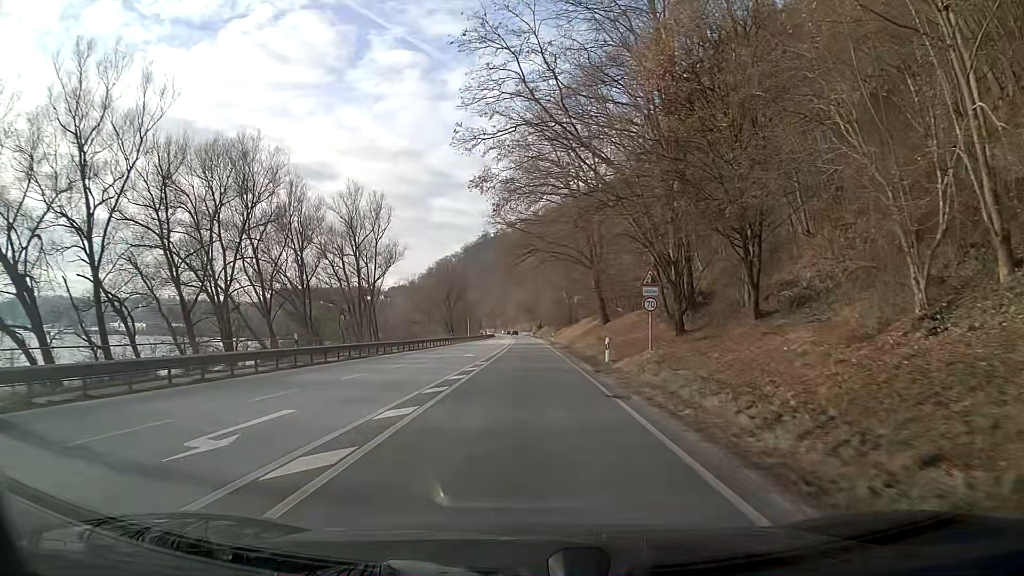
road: primary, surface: asphalt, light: Day
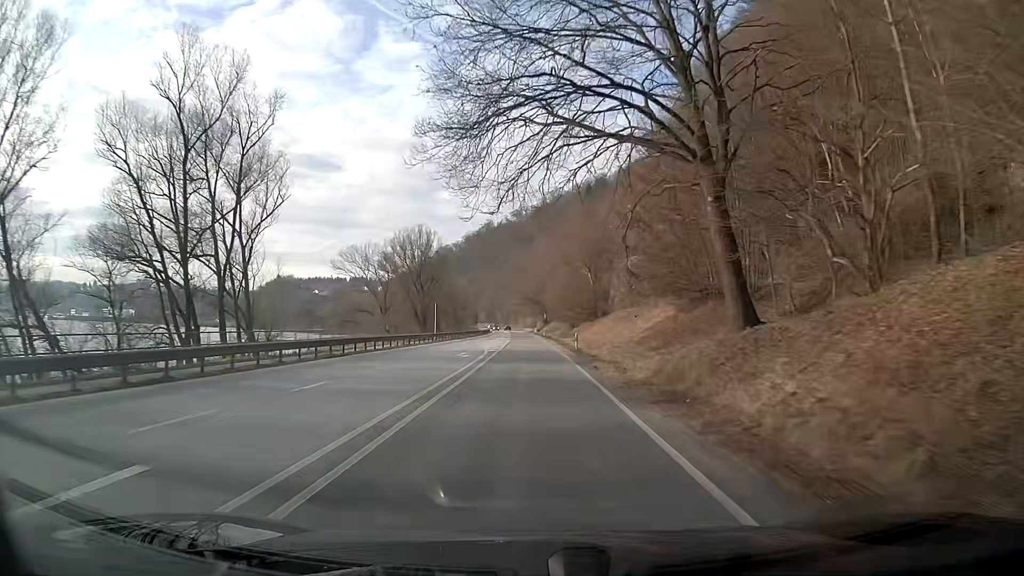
(0.0, +36.1) m; 0°
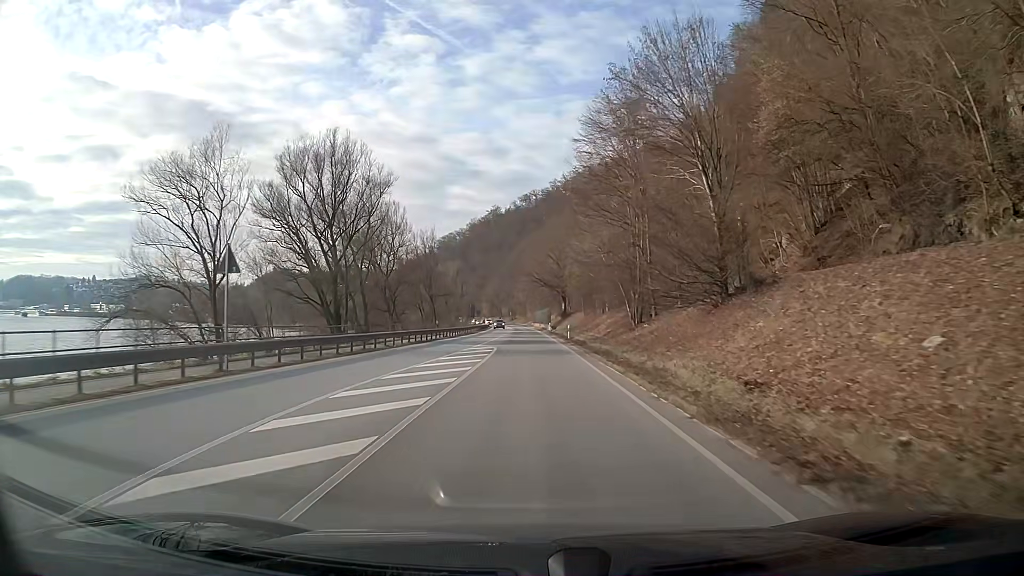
(-0.3, +43.5) m; -1°
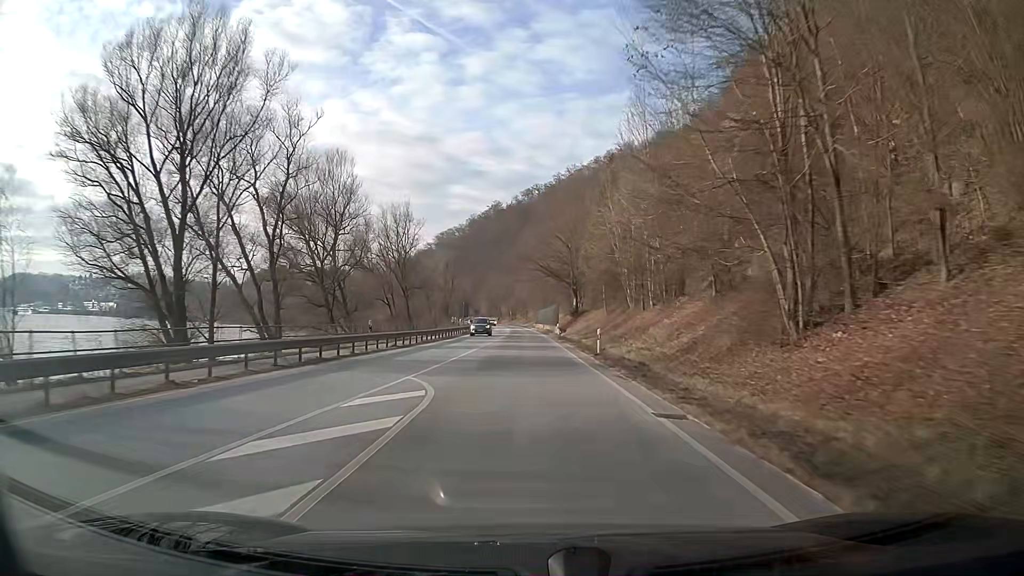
(-0.1, +21.8) m; 0°
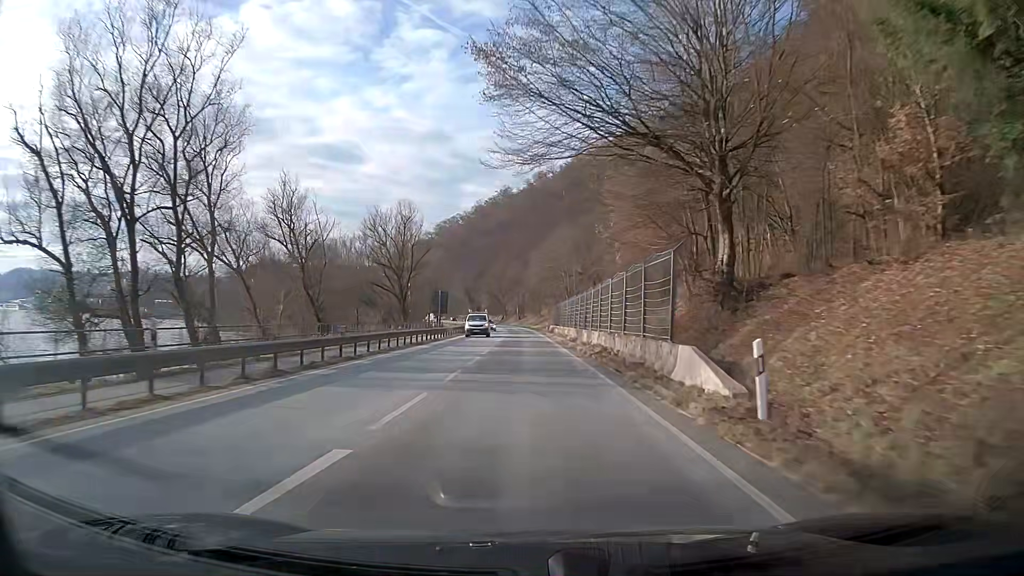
(-0.4, +54.7) m; -1°
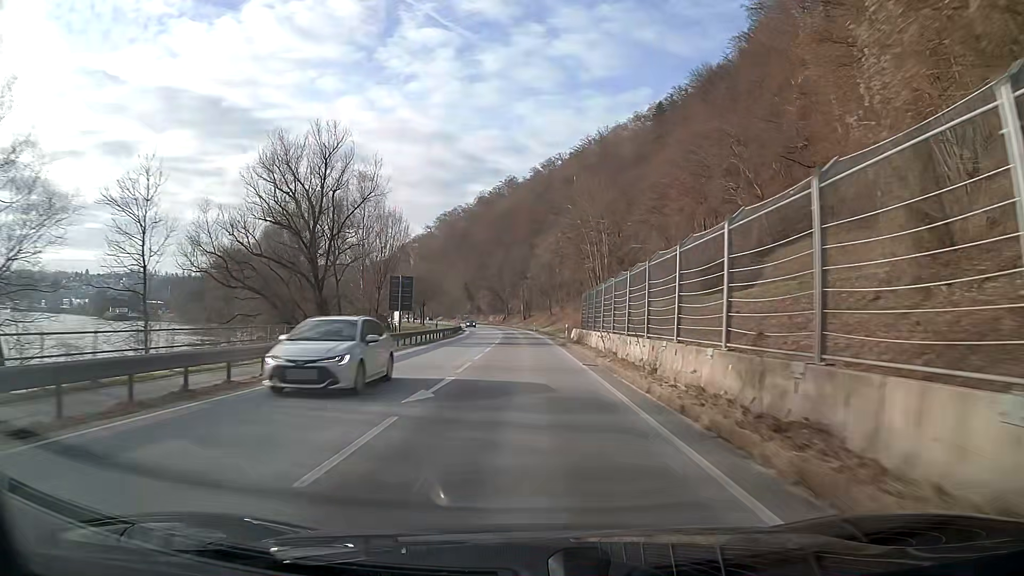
(-0.1, +33.1) m; -1°
